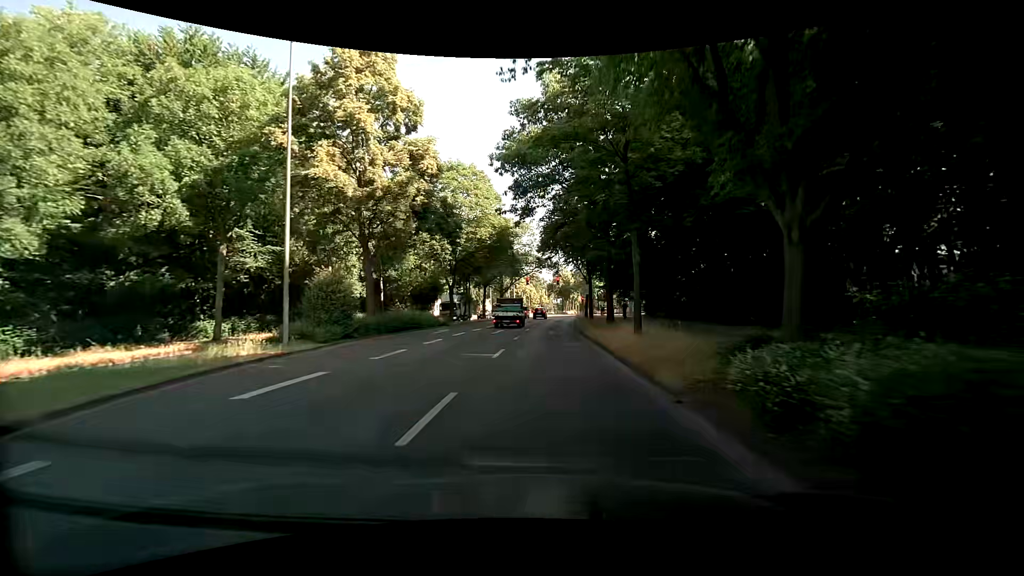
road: primary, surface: asphalt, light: Day
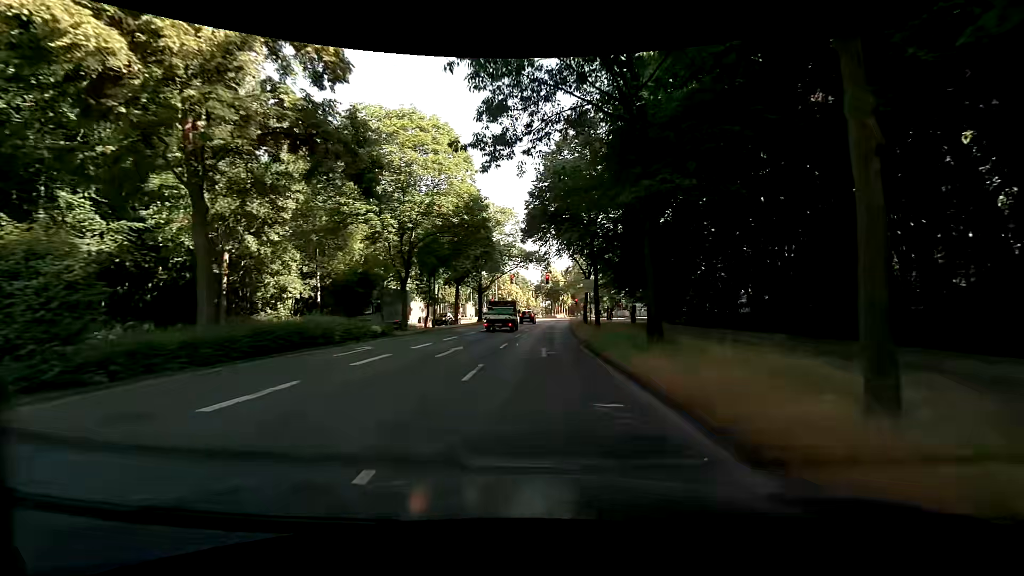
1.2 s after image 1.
(+0.3, +12.6) m; +2°
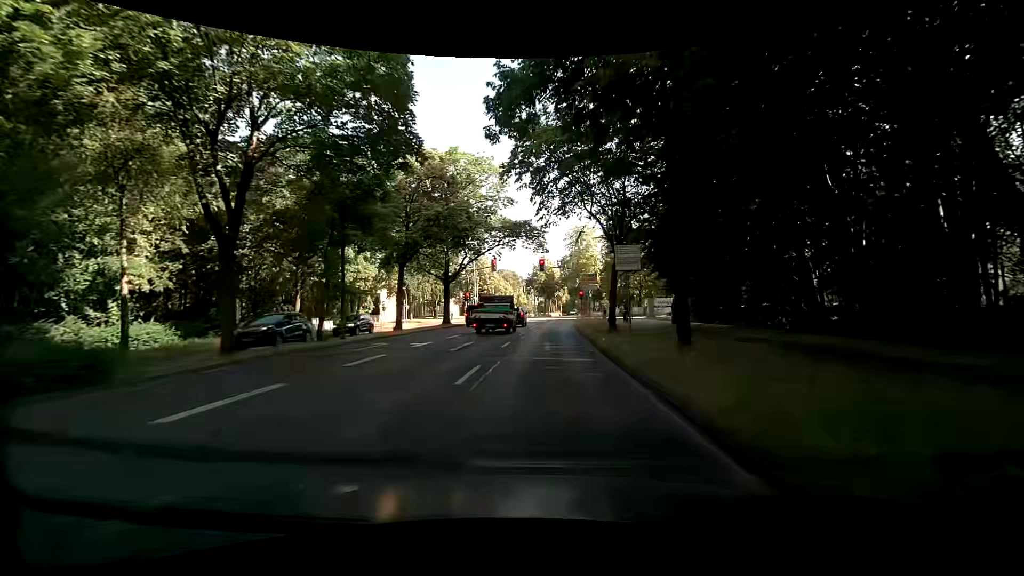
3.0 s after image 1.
(+0.2, +18.8) m; +2°
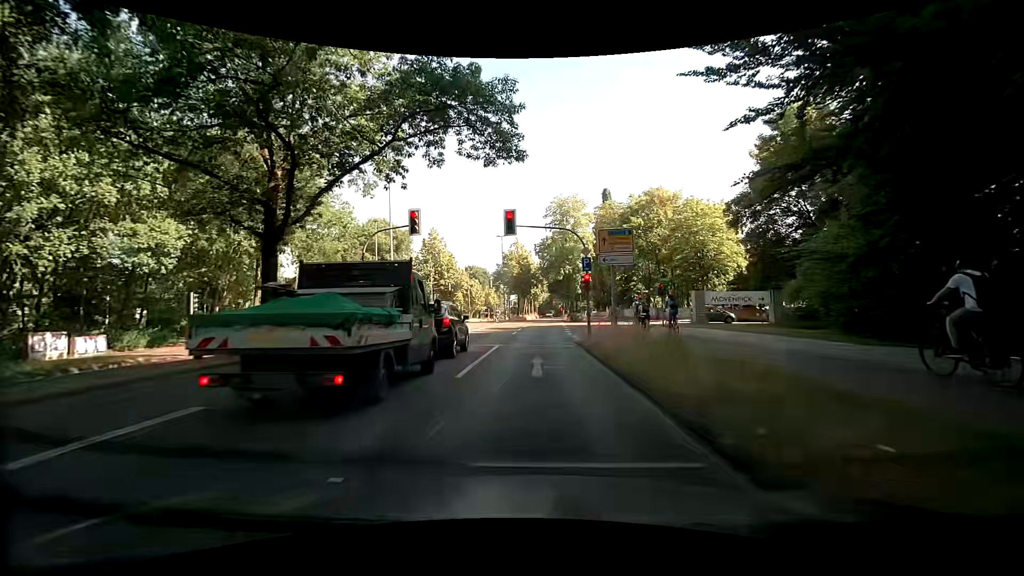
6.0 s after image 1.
(+0.6, +25.6) m; +3°
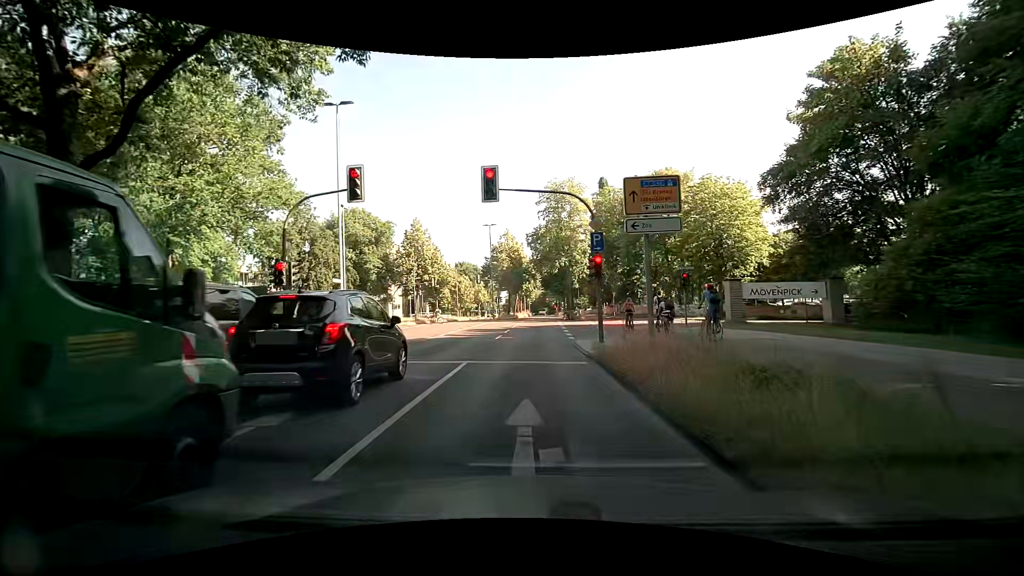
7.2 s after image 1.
(0.0, +7.3) m; 0°
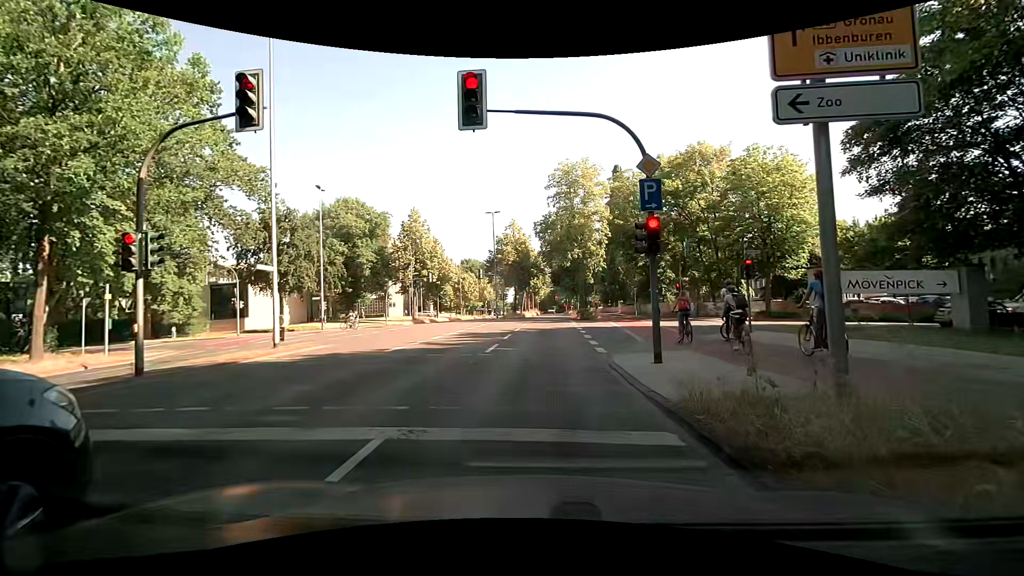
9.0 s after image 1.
(+0.1, +7.1) m; 0°
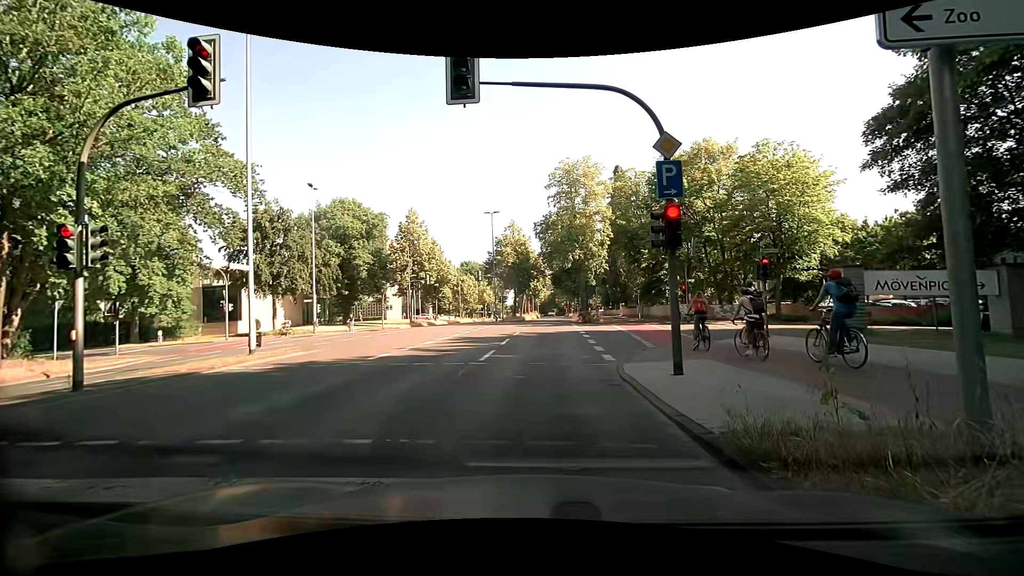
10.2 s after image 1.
(0.0, +1.4) m; -1°
